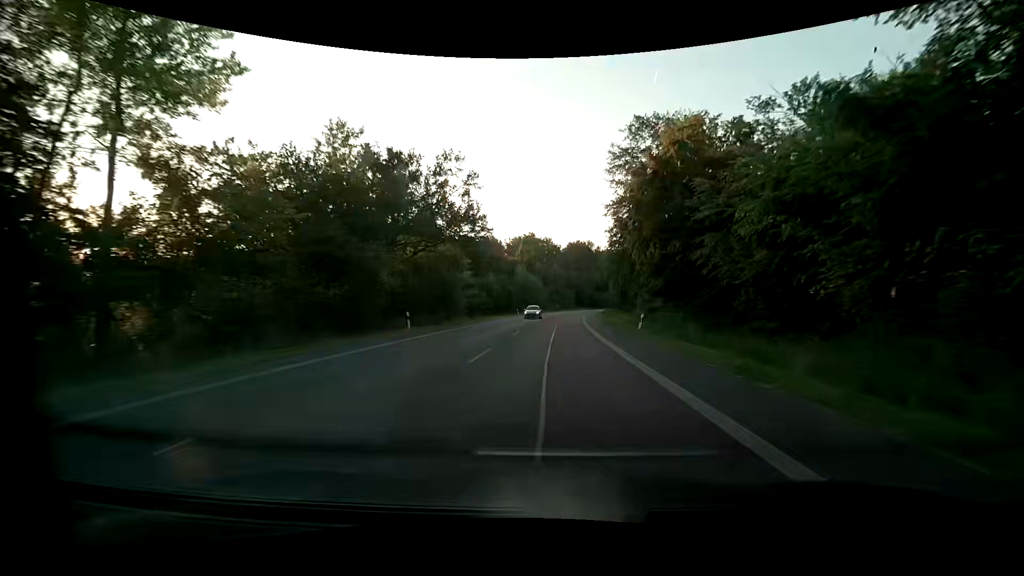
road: primary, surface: asphalt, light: Day
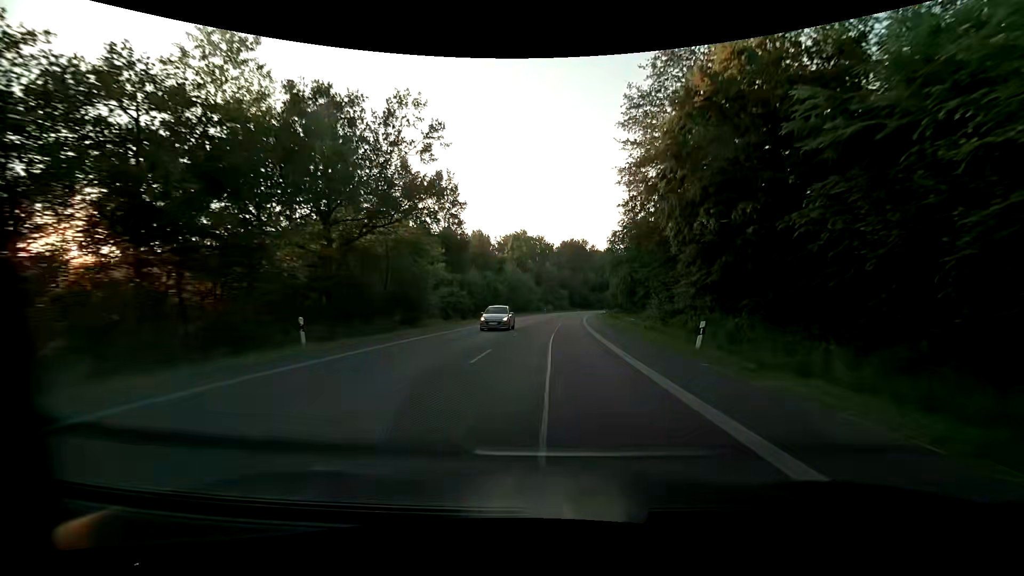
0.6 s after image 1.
(+0.1, +11.6) m; +1°
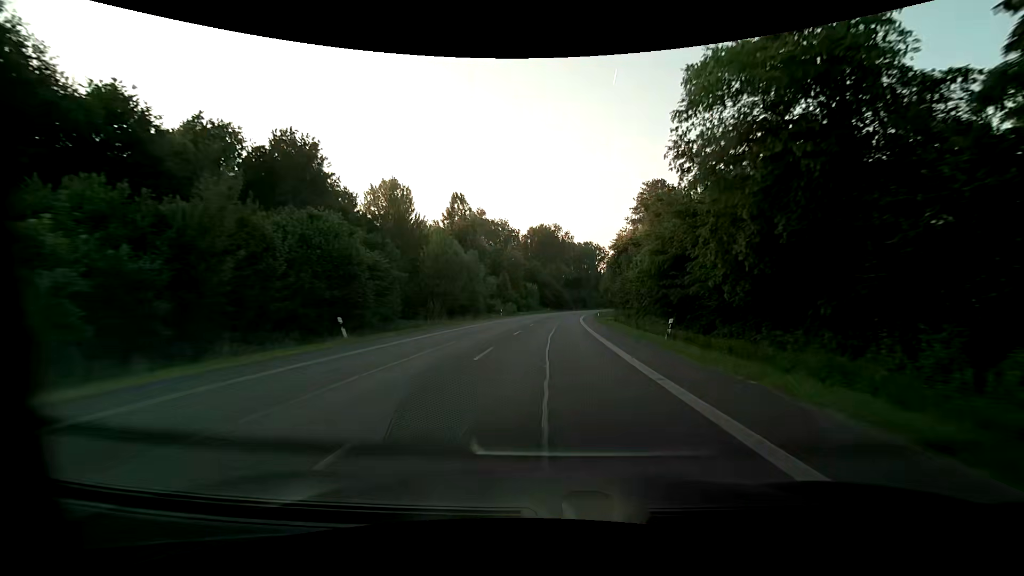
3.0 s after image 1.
(+1.8, +46.4) m; +4°
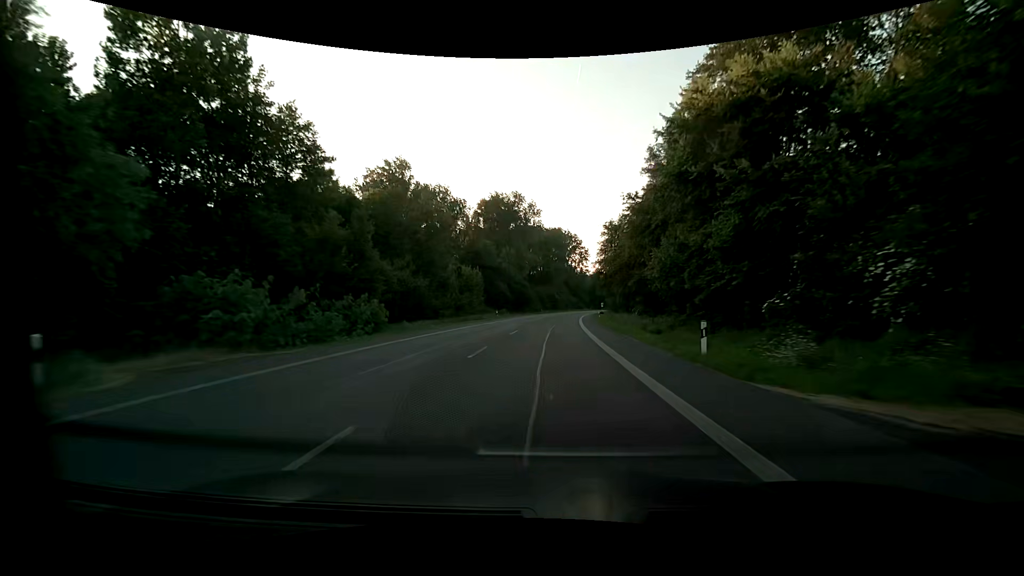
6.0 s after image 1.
(+2.3, +58.0) m; +4°
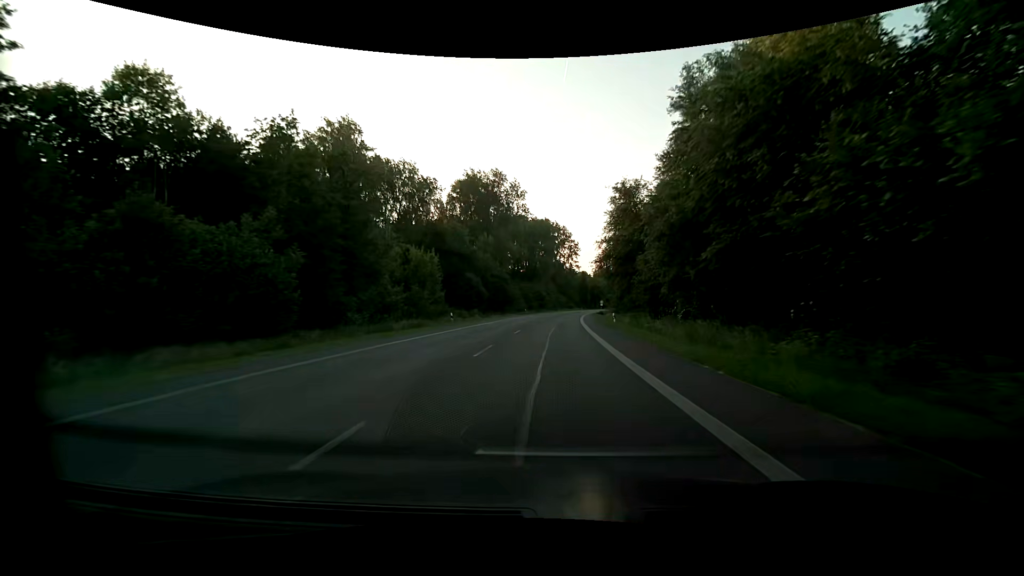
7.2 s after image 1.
(+0.3, +23.2) m; +1°
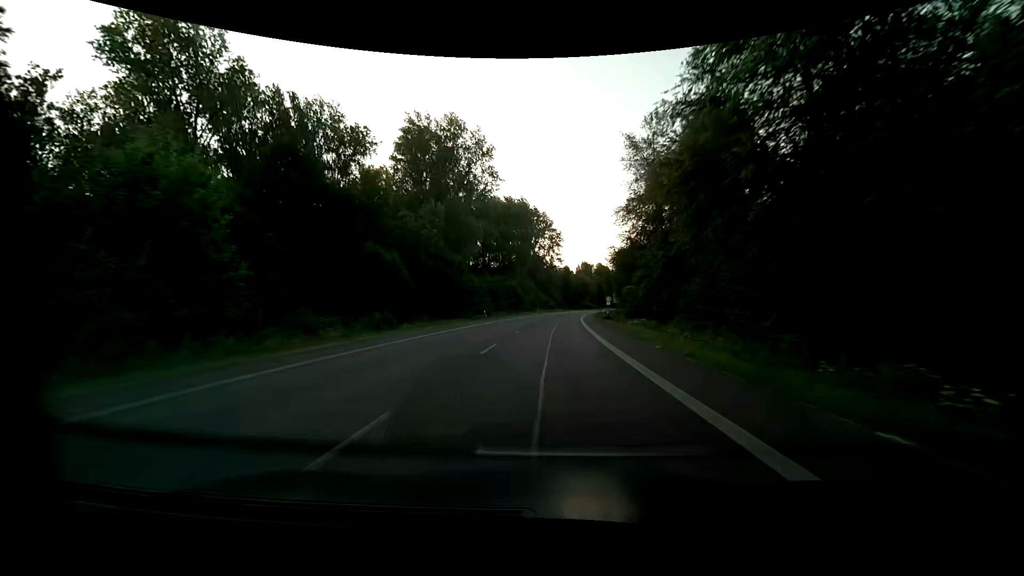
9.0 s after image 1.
(+0.8, +34.8) m; +3°
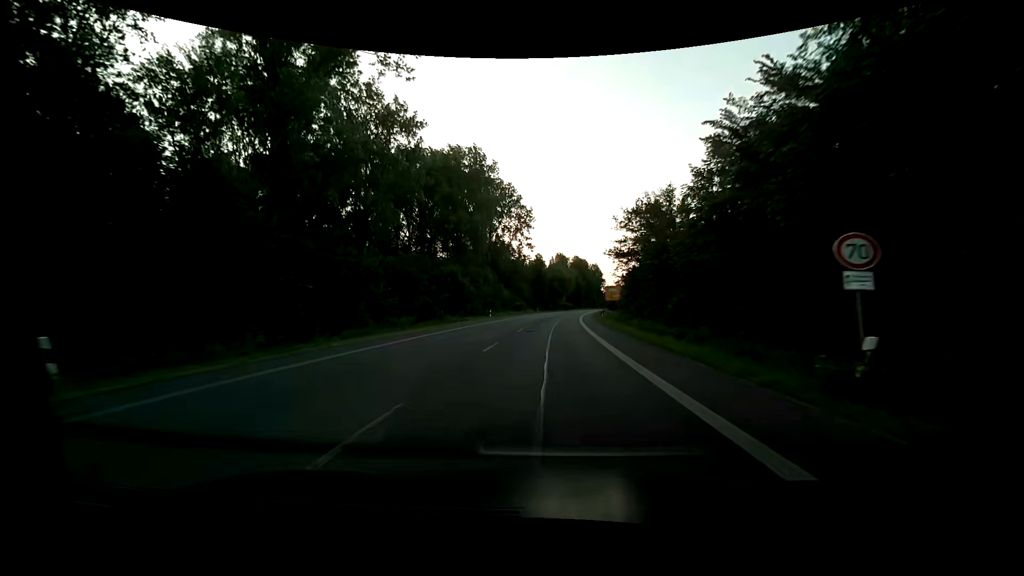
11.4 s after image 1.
(+1.3, +46.4) m; +3°
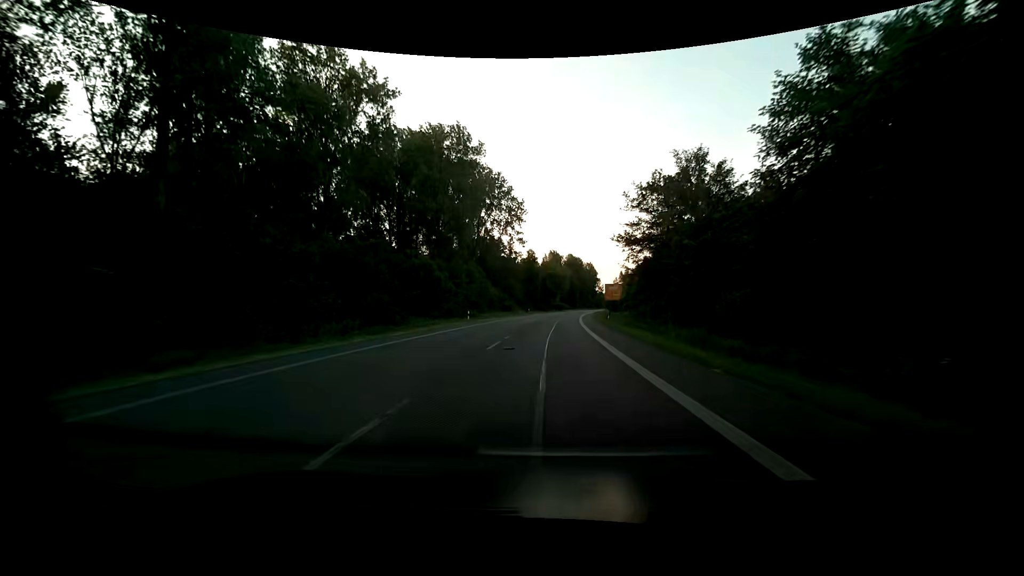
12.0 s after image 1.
(+0.1, +11.6) m; +1°
(0, +10) (0, +20) (+1, +30) (+1, +40) (+2, +50) (+2, +60) (+3, +70) (+4, +80) (+5, +90) (+6, +100) m
